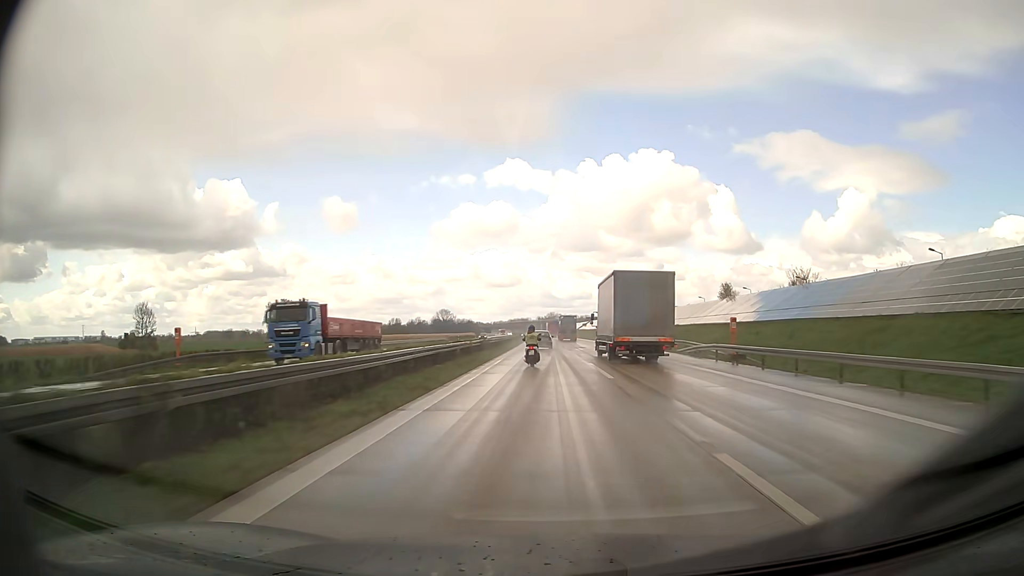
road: motorway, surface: asphalt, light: Day
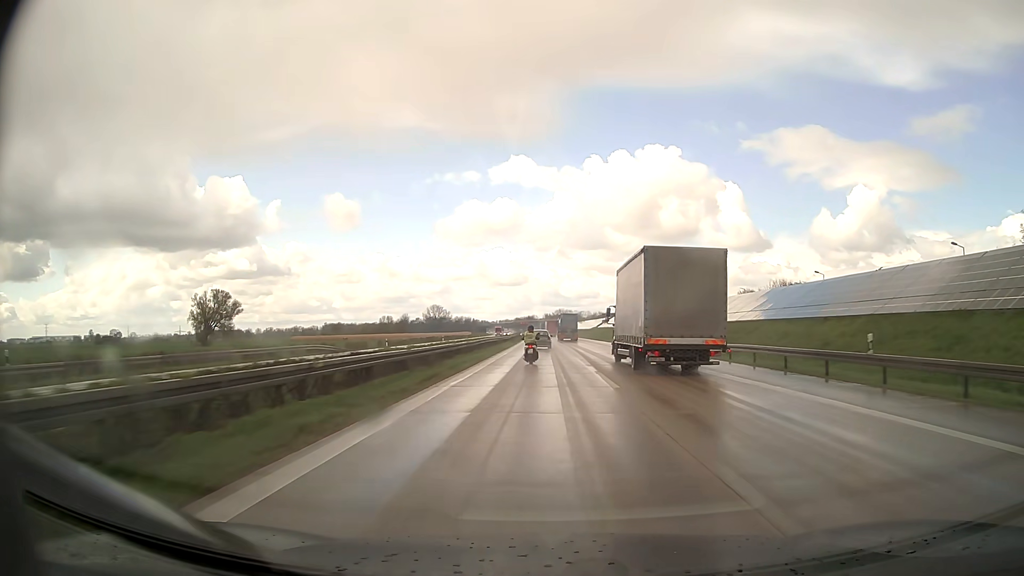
(-0.6, +75.7) m; -1°
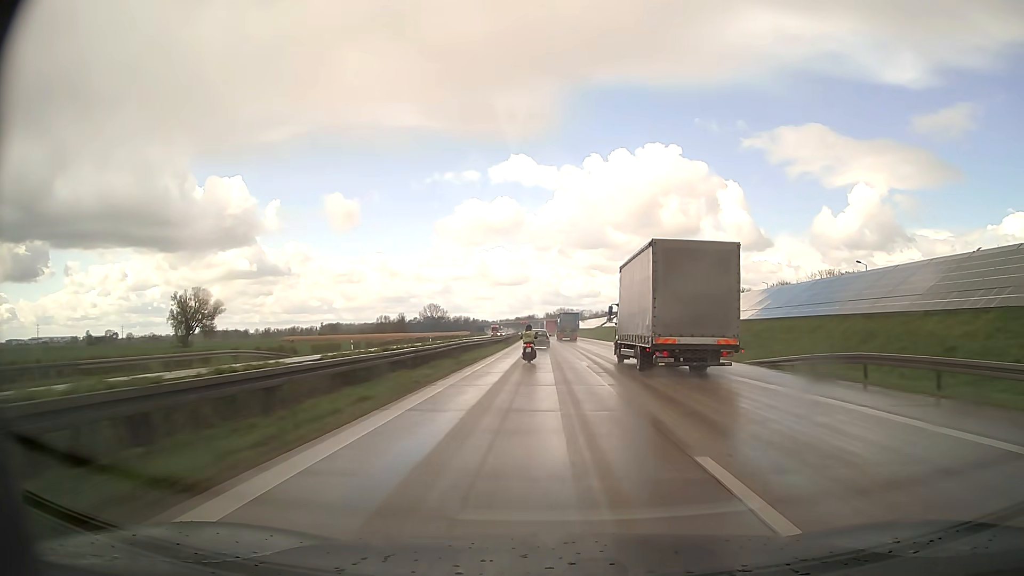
(0.0, +15.0) m; 0°
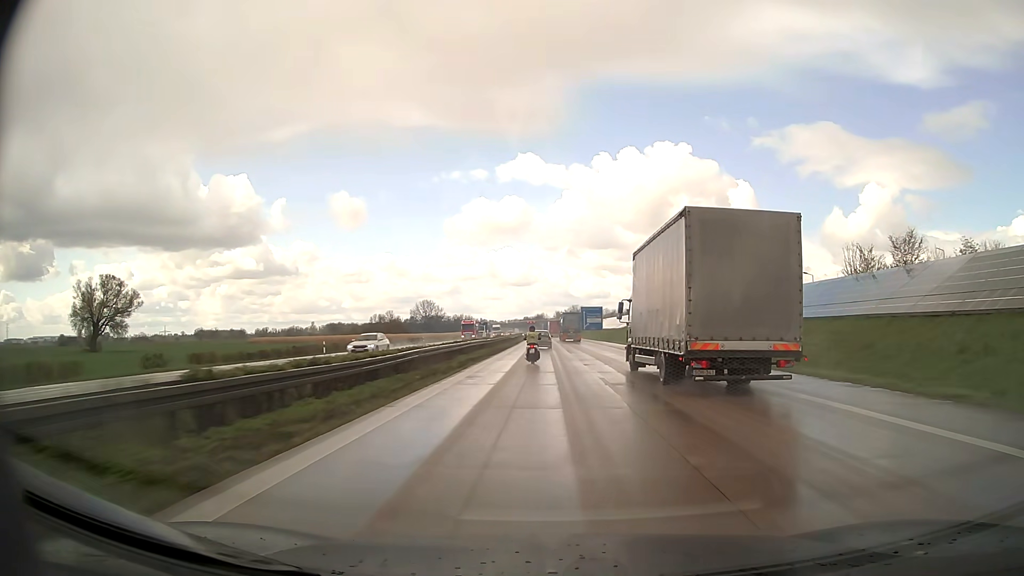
(-0.5, +59.9) m; -1°
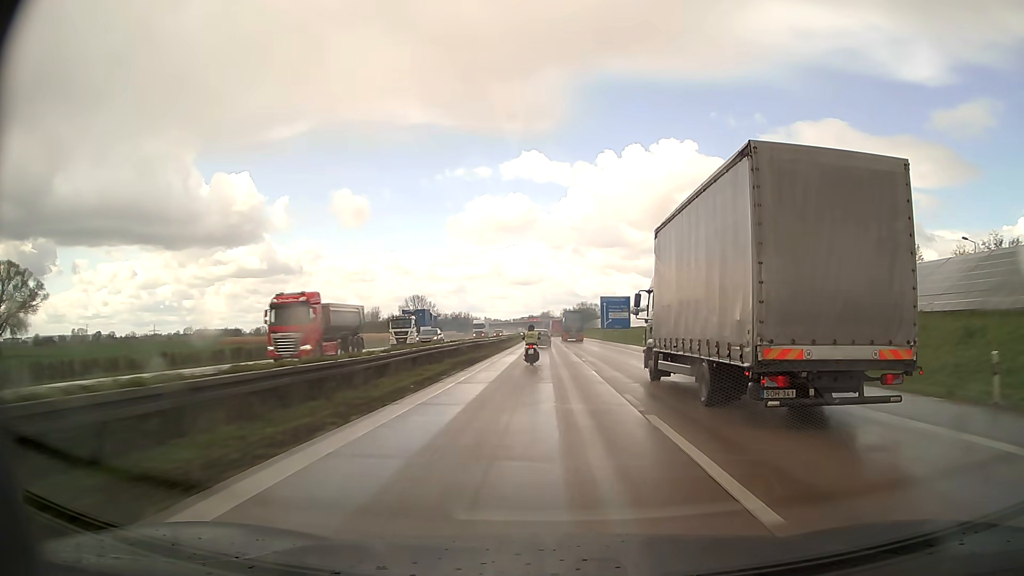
(-0.2, +45.0) m; -1°
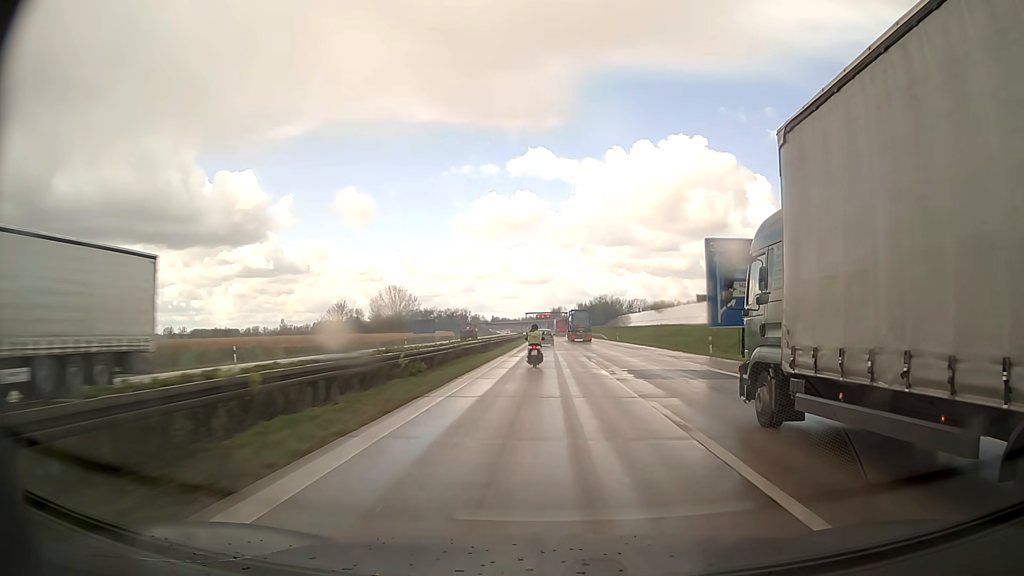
(-0.6, +74.1) m; -1°
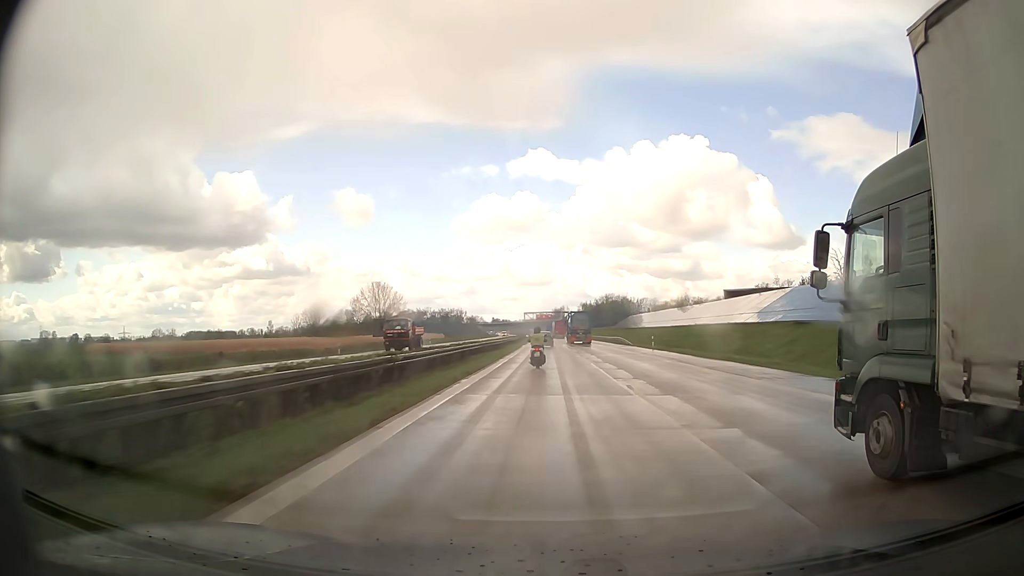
(0.0, +29.1) m; 0°
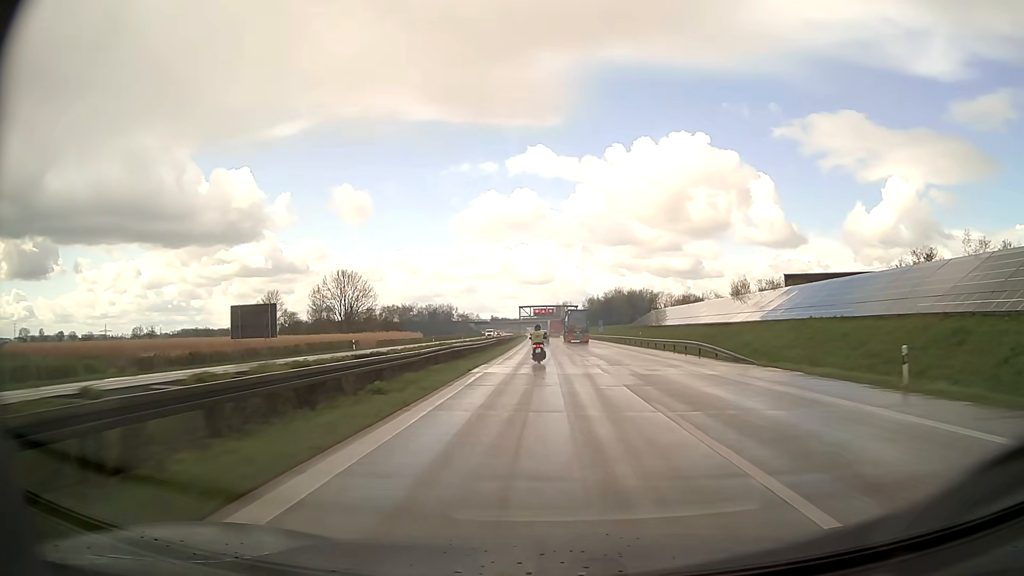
(-0.1, +43.5) m; 0°
(0, +10) (0, +20) (0, +30) (0, +40) (0, +50) (0, +60) (-1, +70) (-1, +80) (-1, +90) (-1, +100) m
